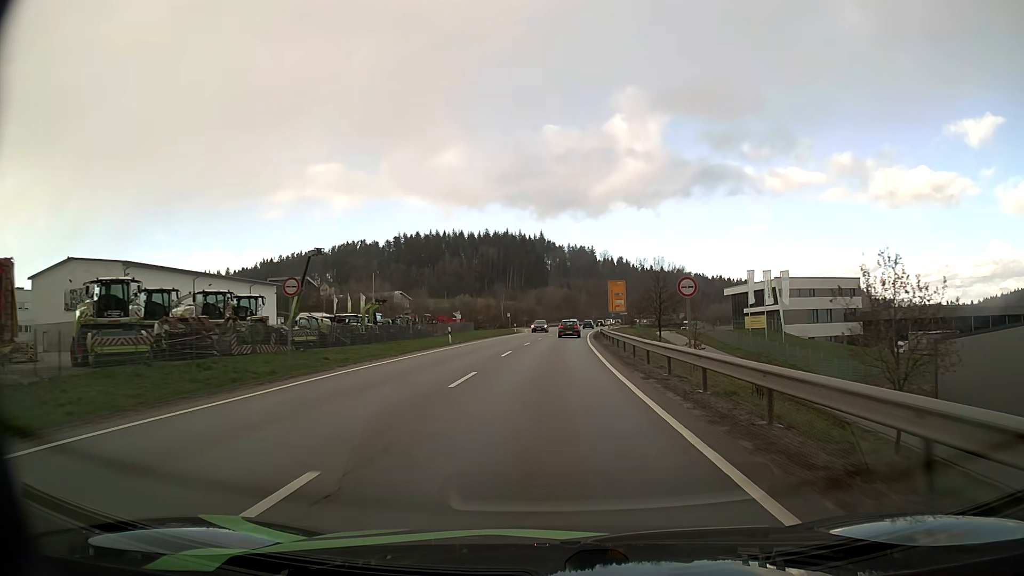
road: primary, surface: asphalt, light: Day
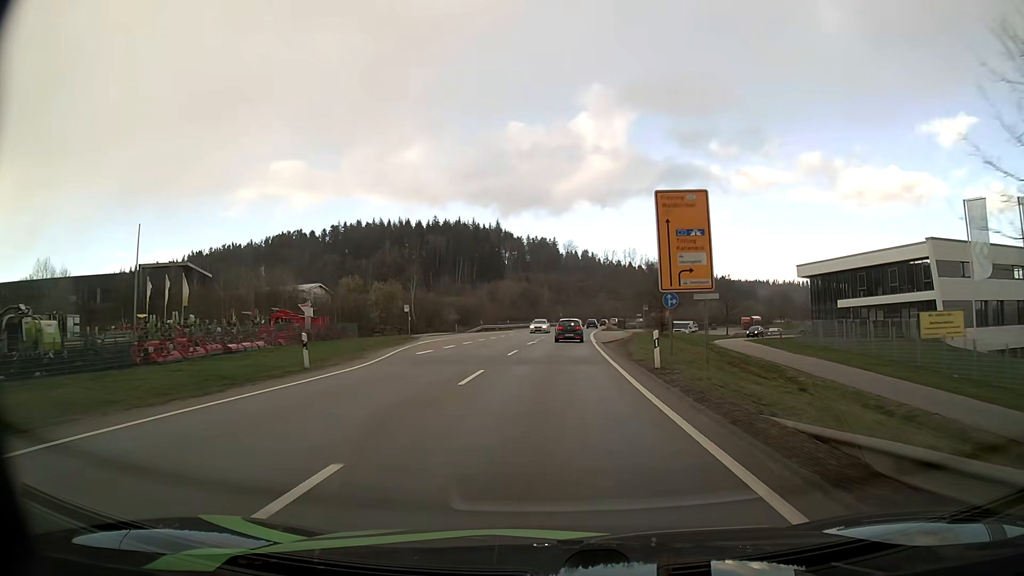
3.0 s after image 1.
(+1.8, +60.0) m; +3°
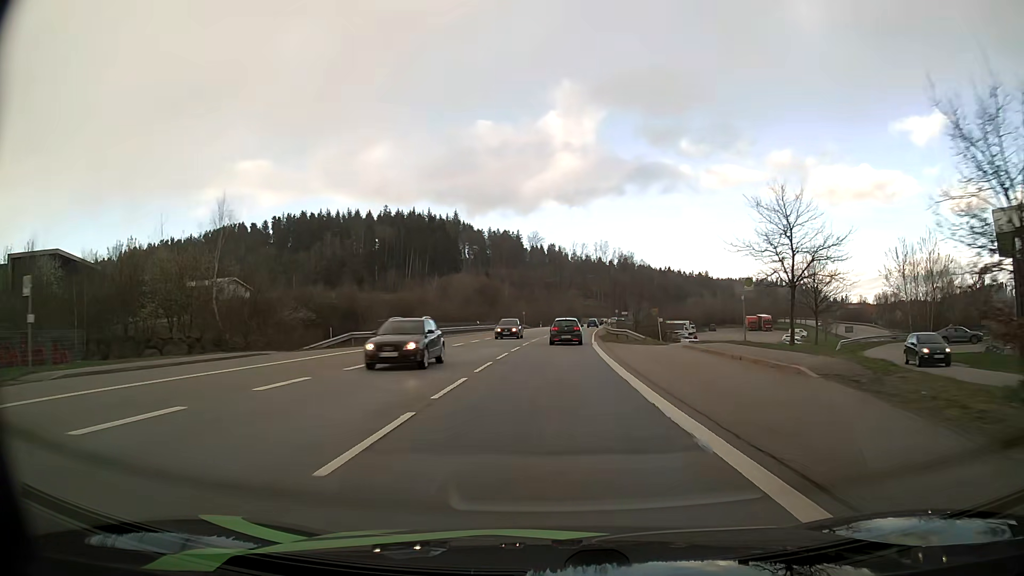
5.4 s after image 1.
(+1.2, +44.2) m; +3°
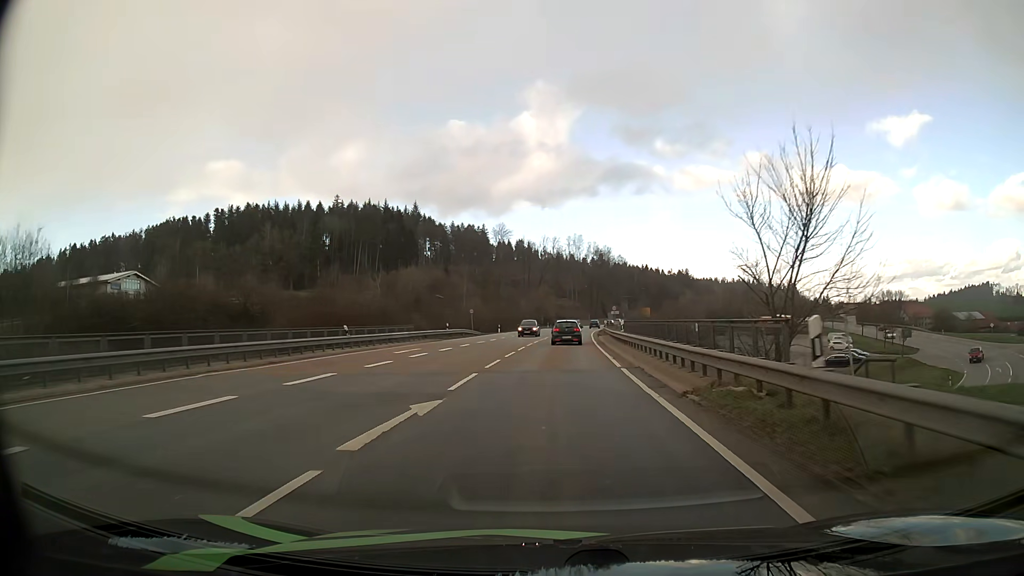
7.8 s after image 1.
(+1.0, +39.9) m; +3°
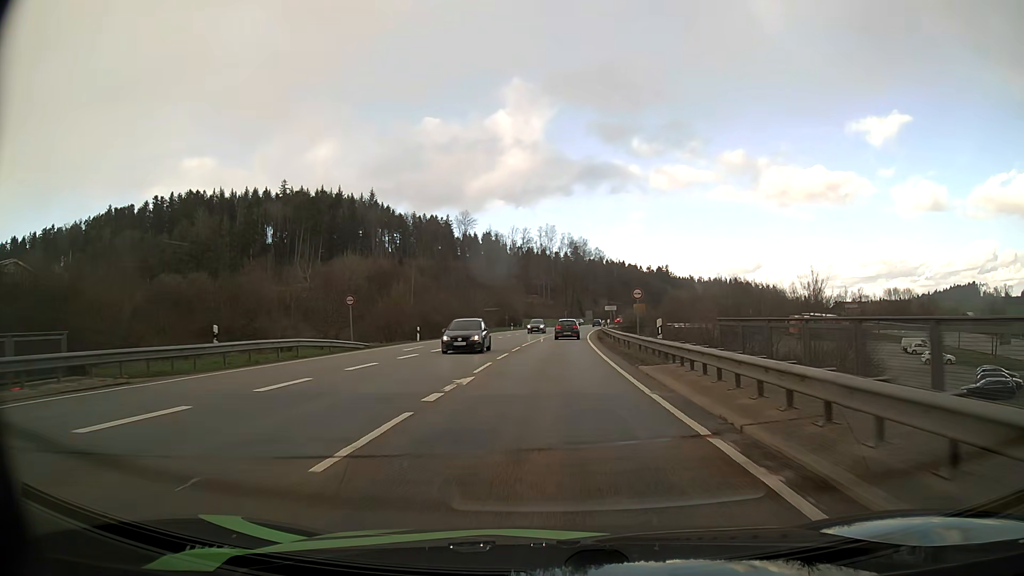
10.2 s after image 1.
(+0.9, +37.9) m; +3°
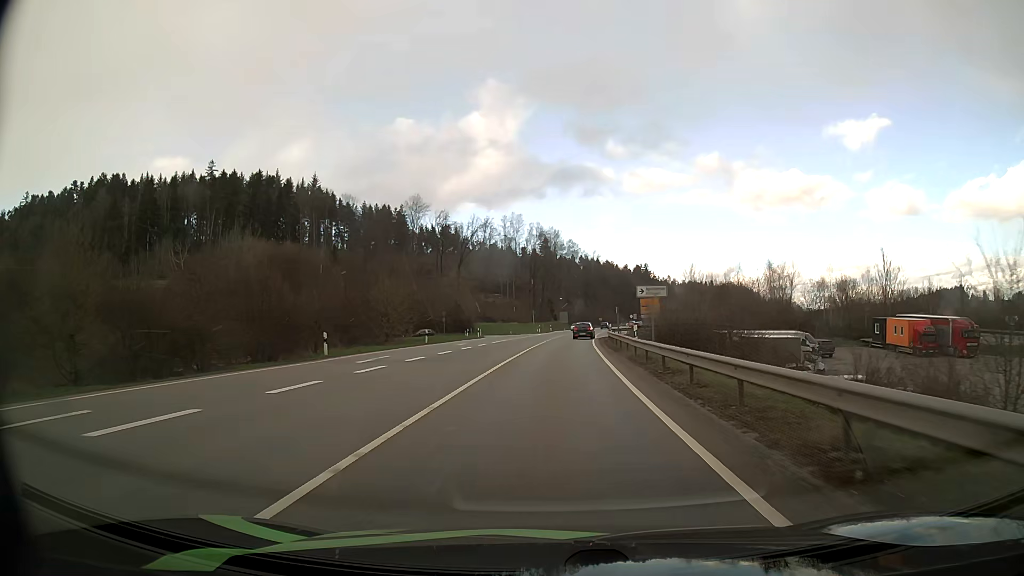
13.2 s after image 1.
(+1.1, +48.1) m; +3°
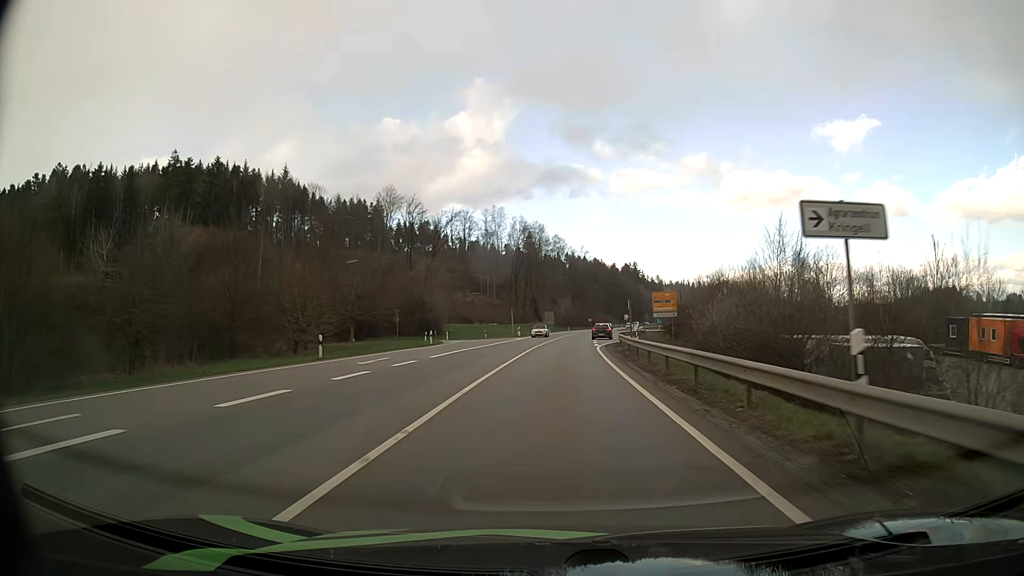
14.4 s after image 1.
(+0.2, +20.5) m; +1°
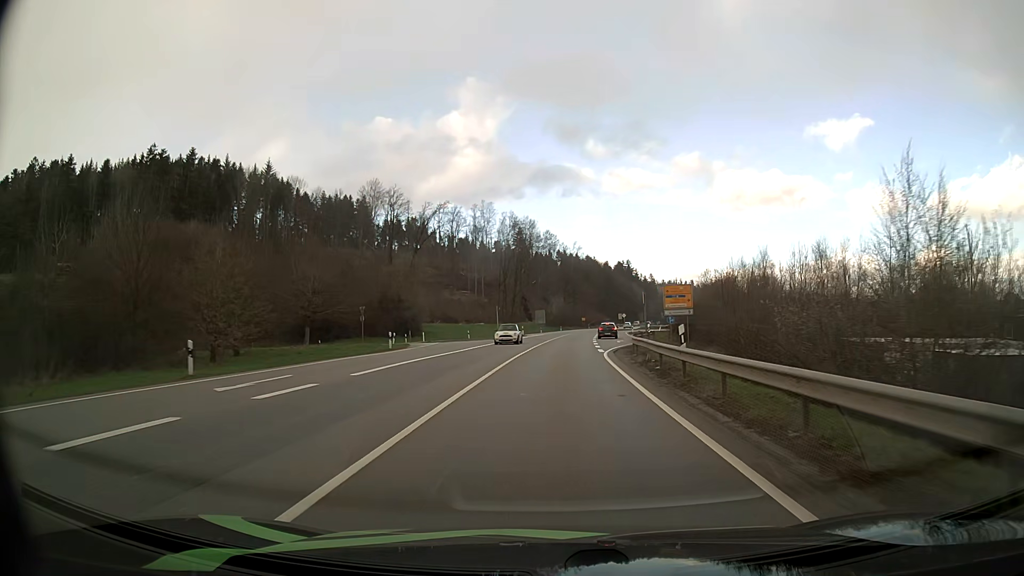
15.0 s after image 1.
(+0.1, +10.7) m; +1°
(0, +10) (0, +20) (+1, +30) (+1, +40) (+2, +50) (+2, +60) (+3, +70) (+4, +80) (+5, +90) (+6, +100) m
